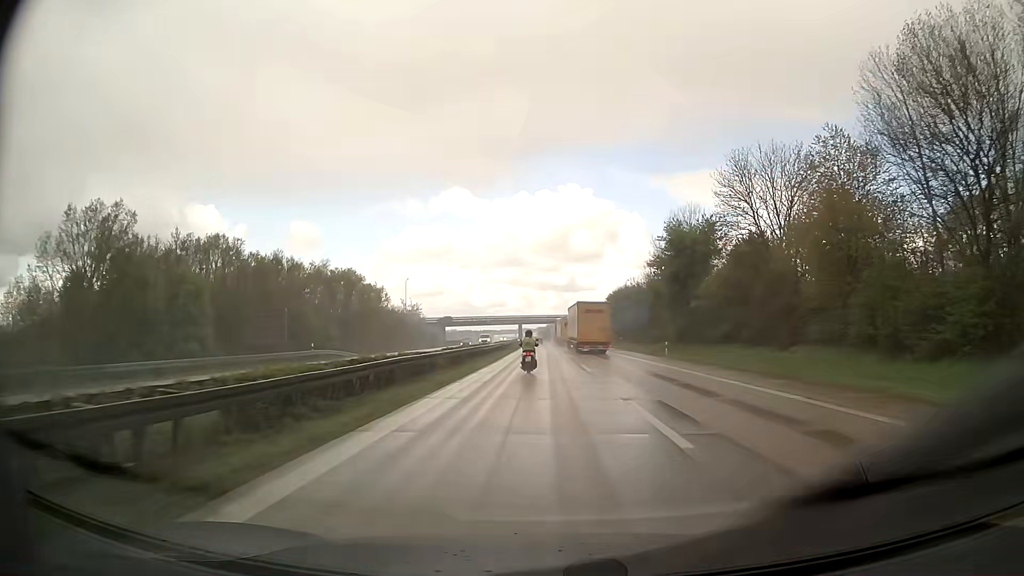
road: motorway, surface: asphalt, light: Day
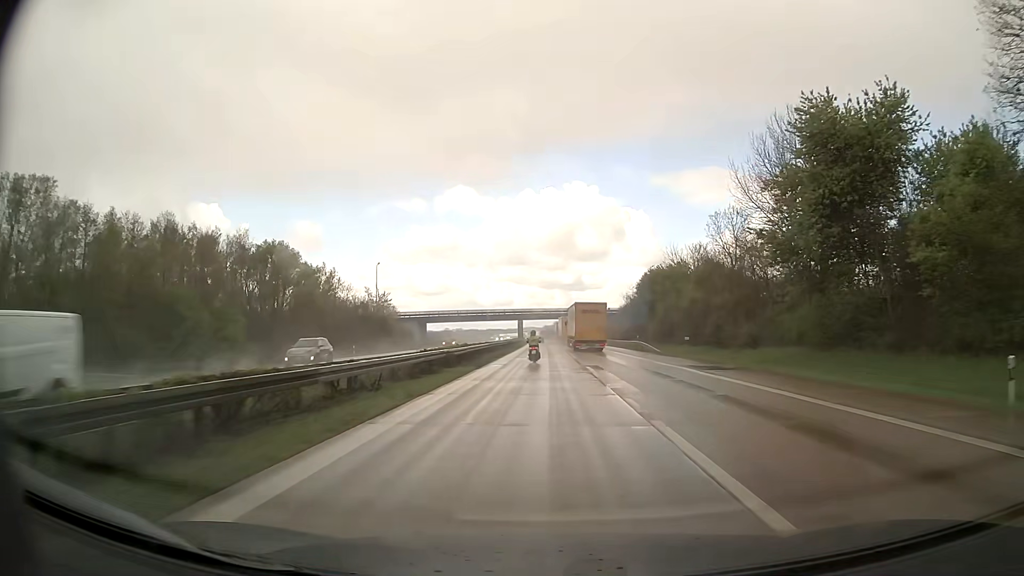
(-0.1, +40.0) m; -1°
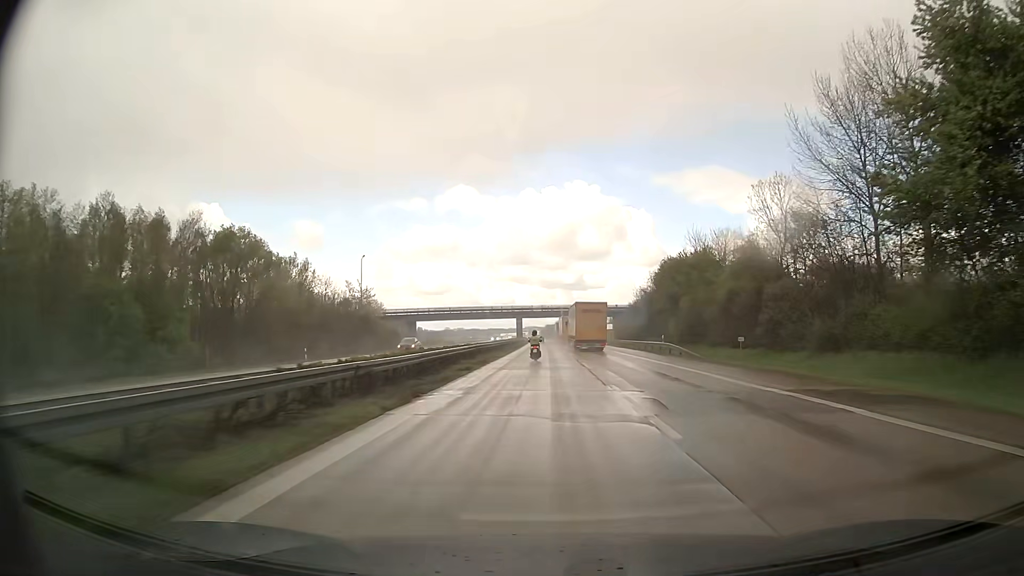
(0.0, +14.0) m; 0°
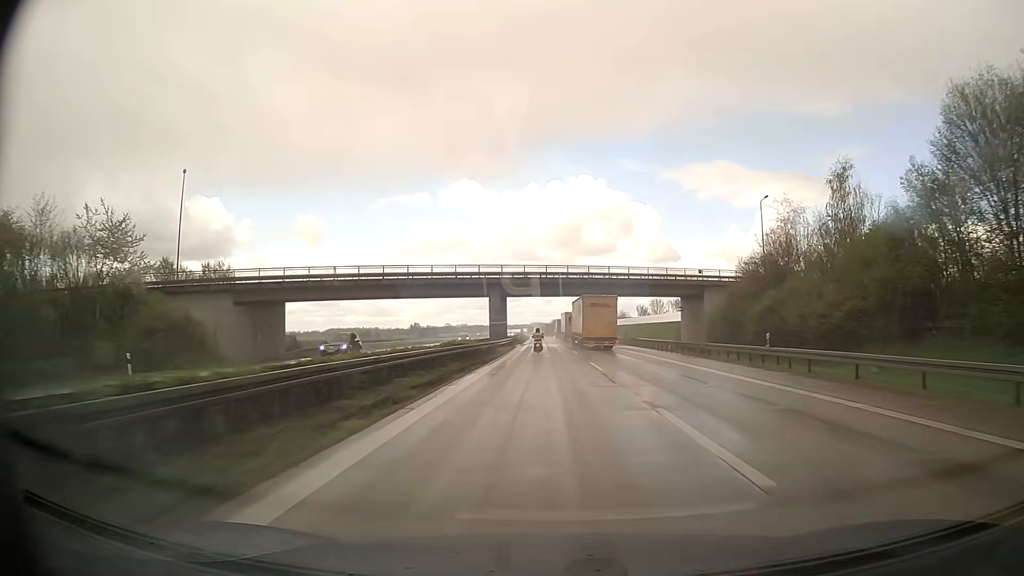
(-0.5, +75.7) m; 0°
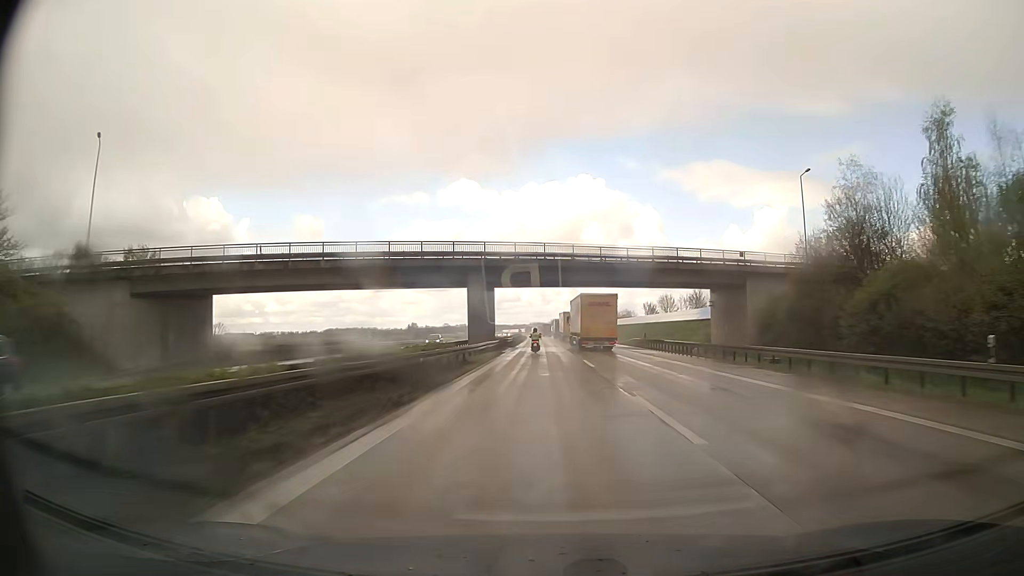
(0.0, +15.9) m; 0°
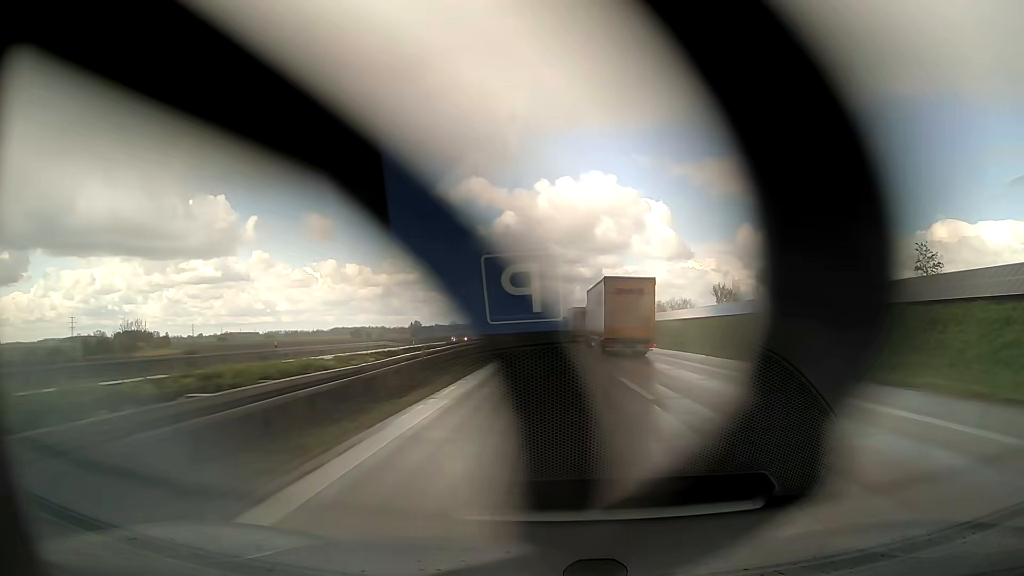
(-0.7, +69.1) m; -1°
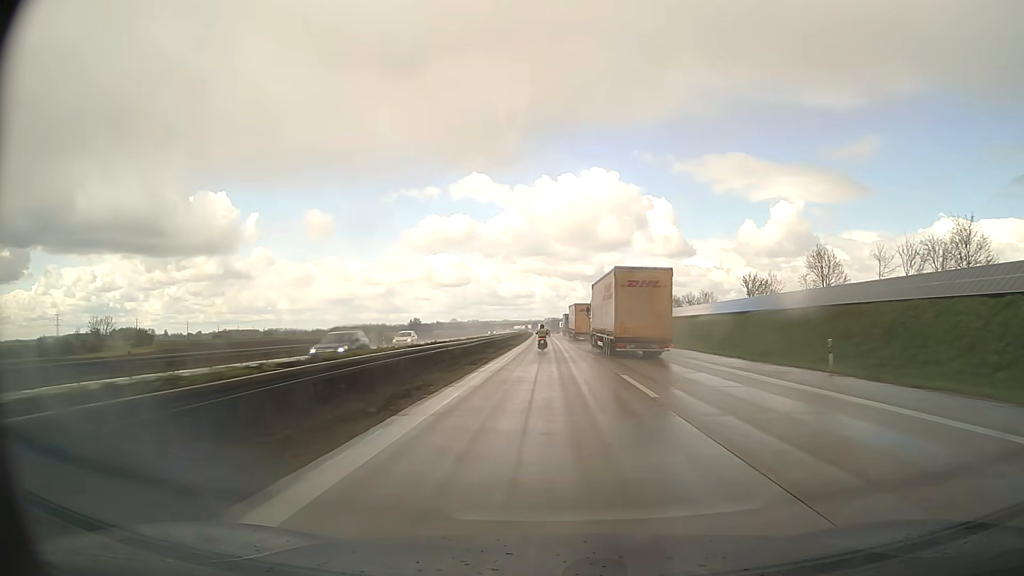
(-0.1, +17.9) m; 0°
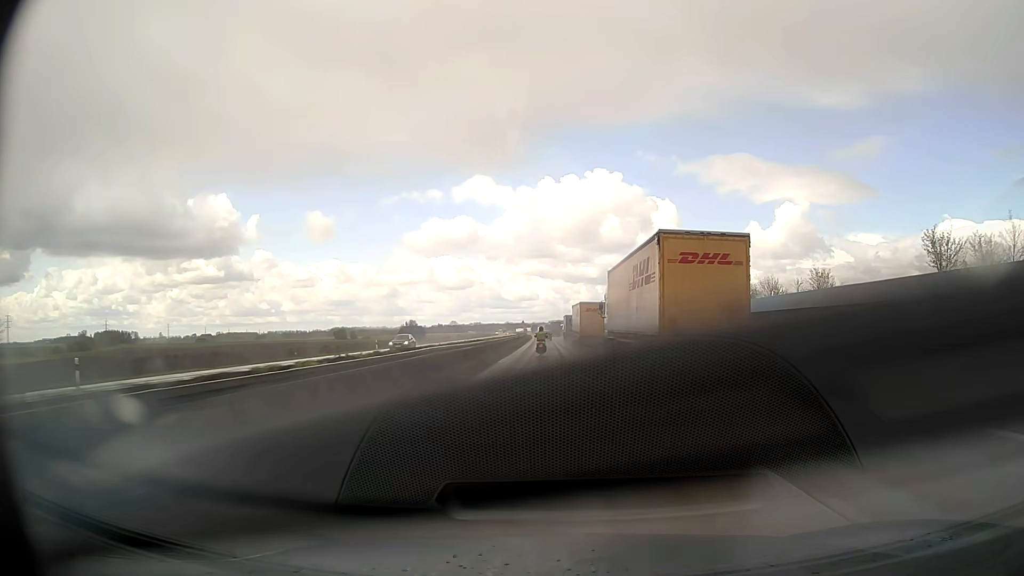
(-0.2, +52.9) m; 0°
(0, +10) (0, +20) (0, +30) (0, +40) (0, +50) (0, +60) (0, +70) (0, +80) (-1, +90) (-1, +100) m
